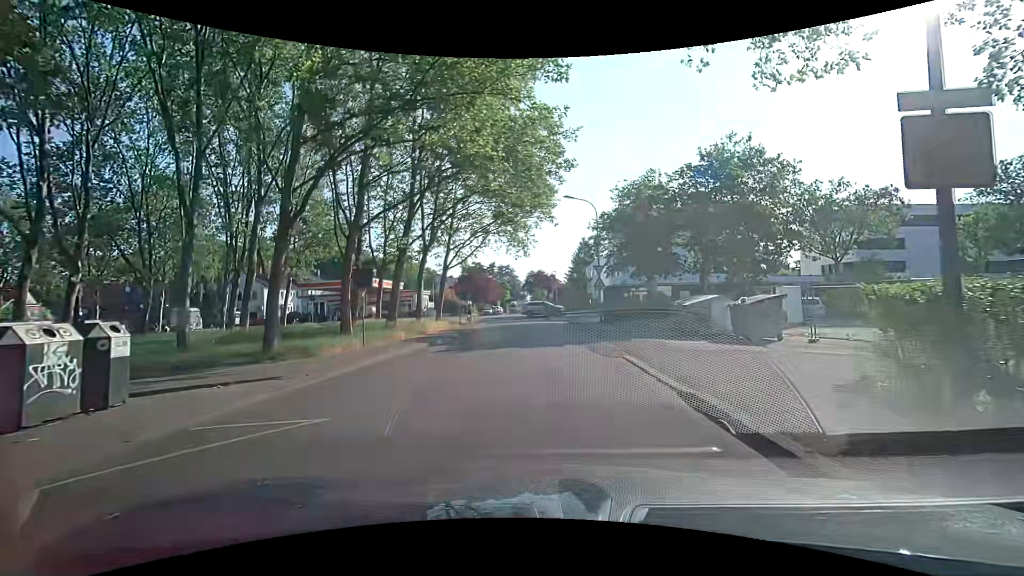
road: residential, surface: asphalt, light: Day
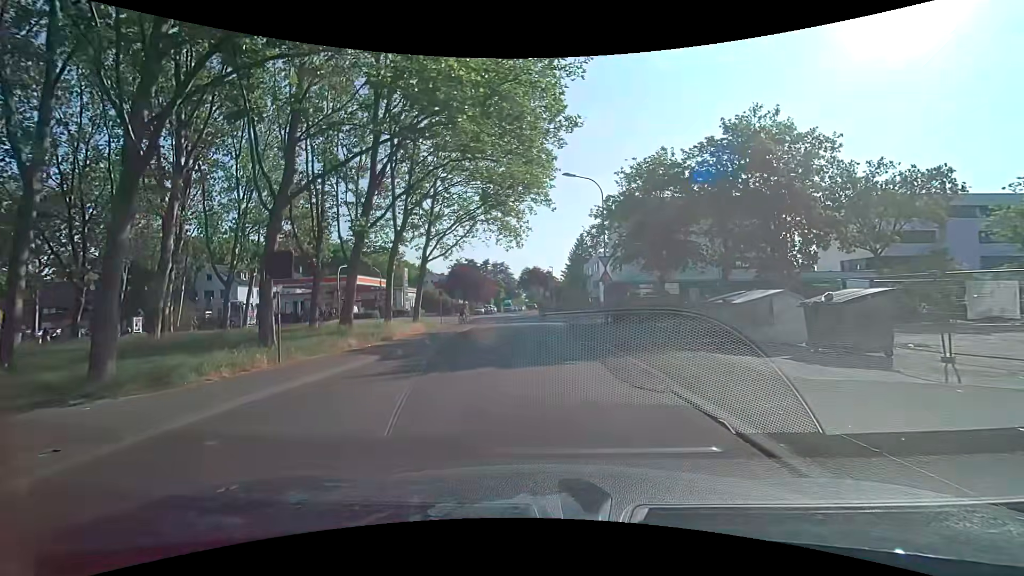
(-0.1, +5.9) m; -1°
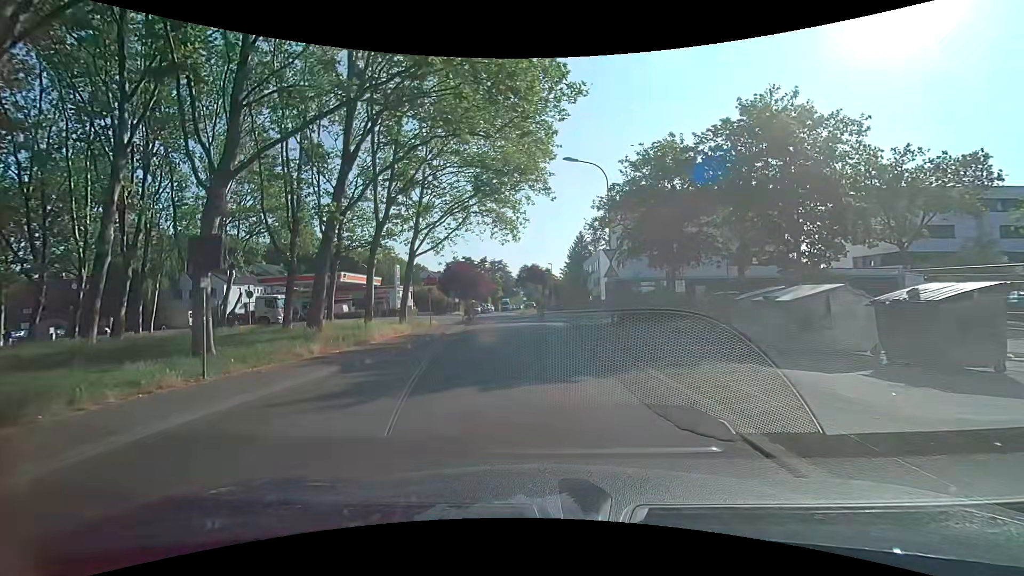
(0.0, +2.9) m; +1°
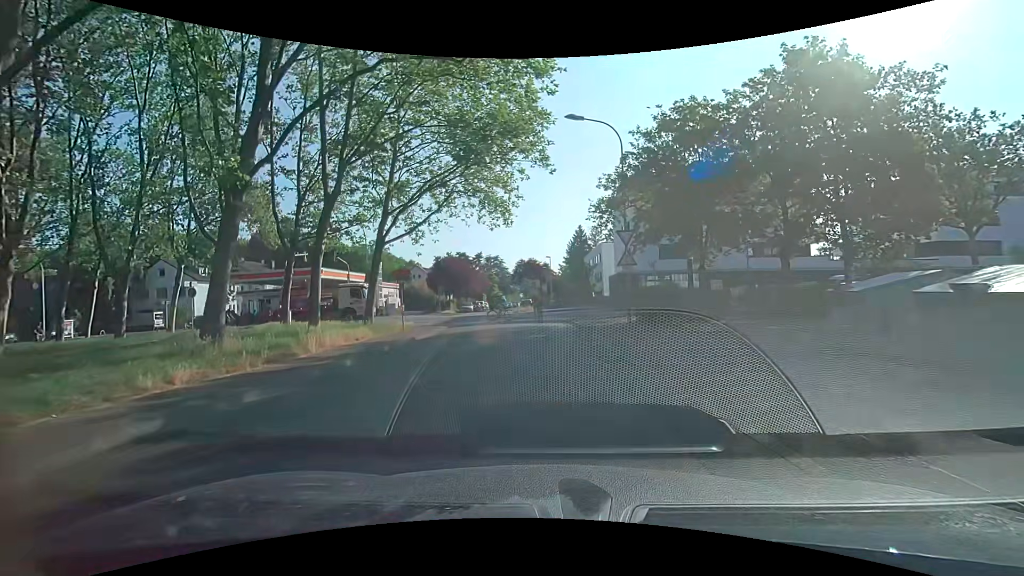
(0.0, +5.8) m; +2°
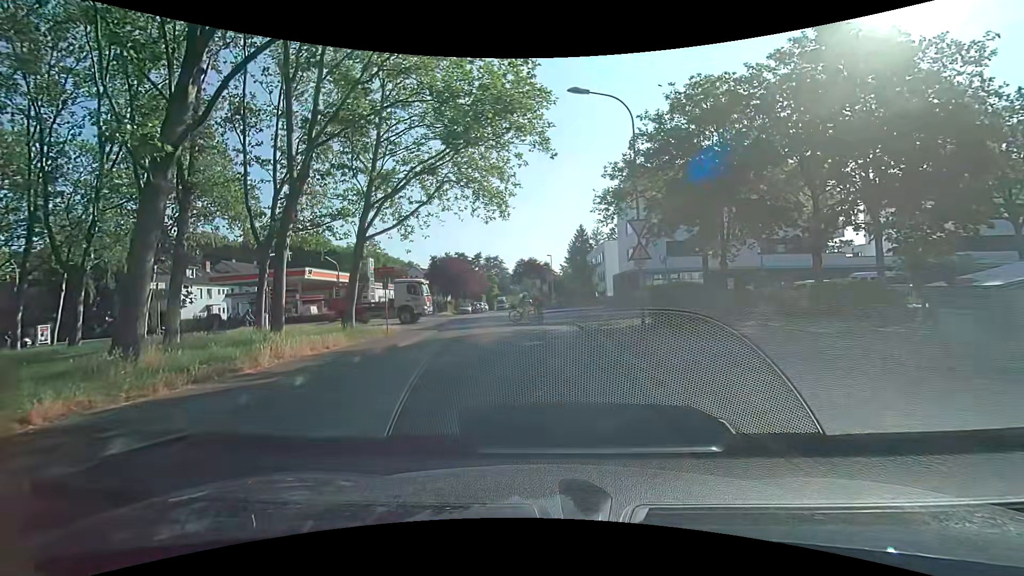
(-0.1, +2.8) m; -2°
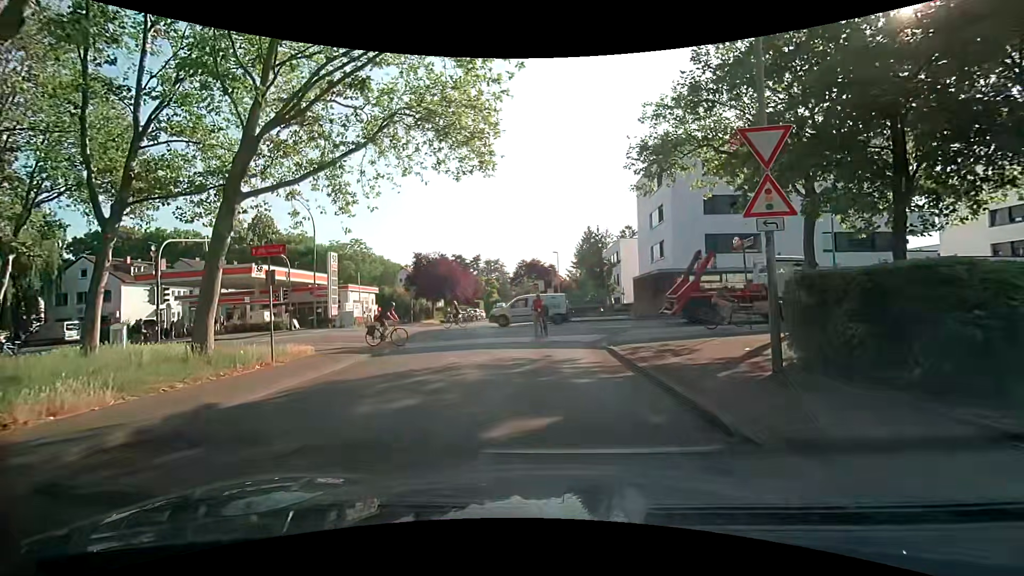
(-0.1, +10.0) m; -3°
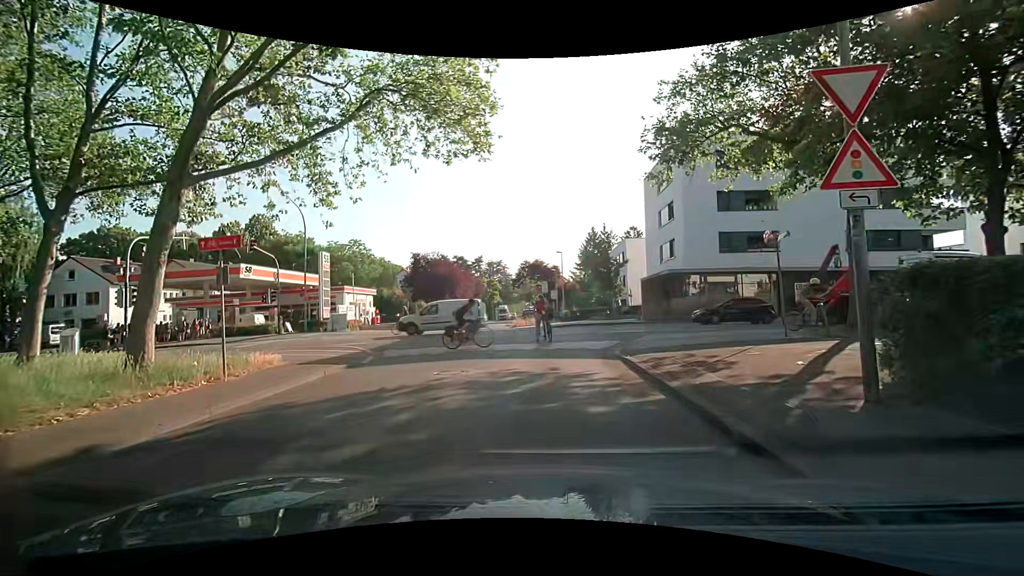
(+0.1, +2.1) m; +2°
